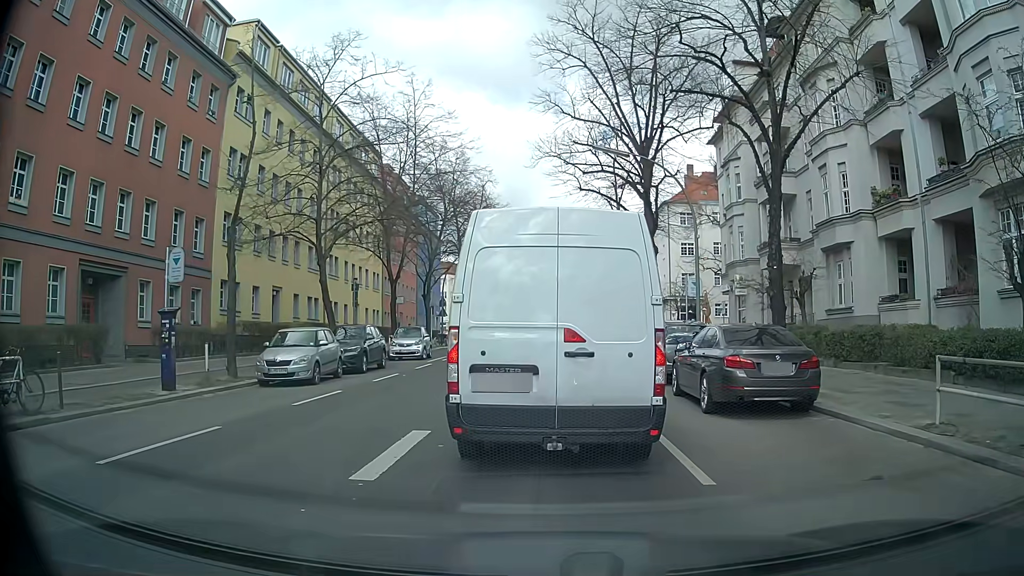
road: secondary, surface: asphalt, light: Day
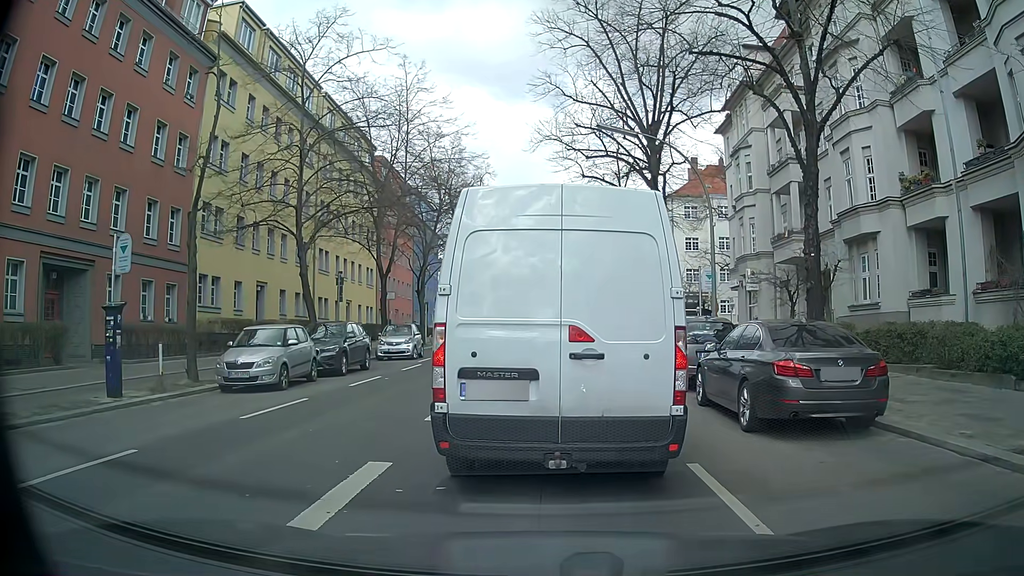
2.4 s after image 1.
(0.0, +2.2) m; 0°
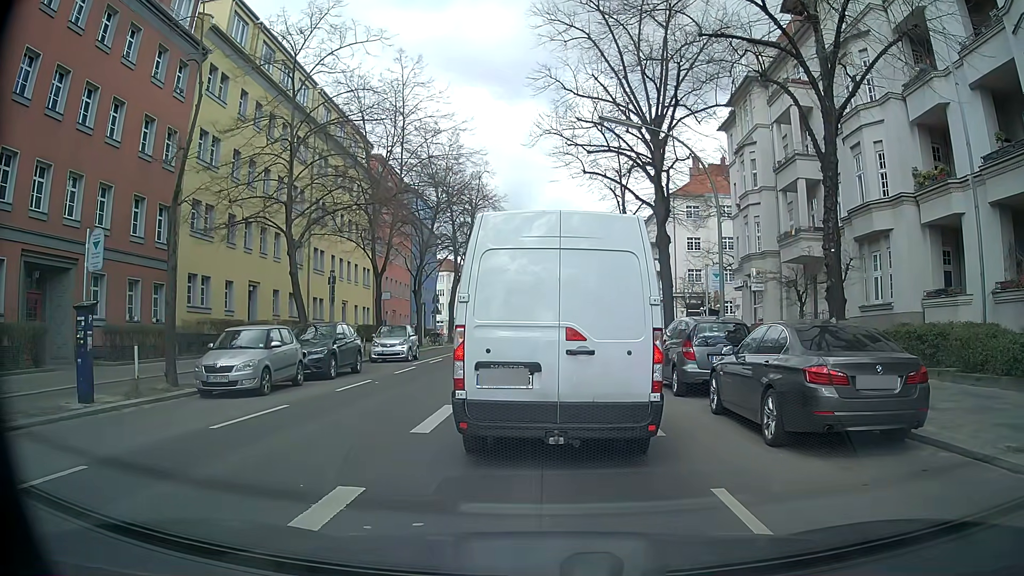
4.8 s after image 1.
(0.0, +1.1) m; 0°
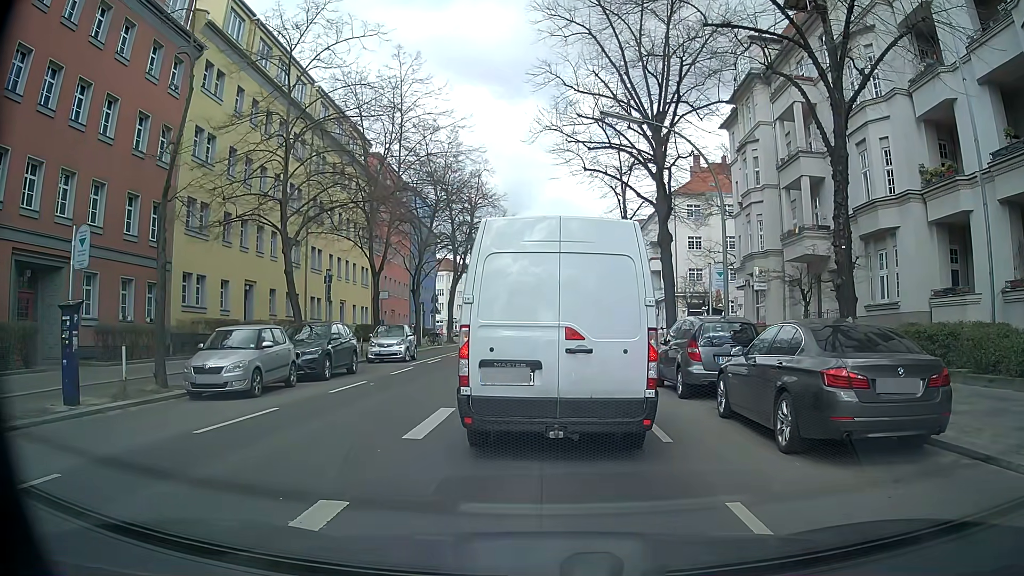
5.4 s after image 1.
(0.0, +0.5) m; 0°
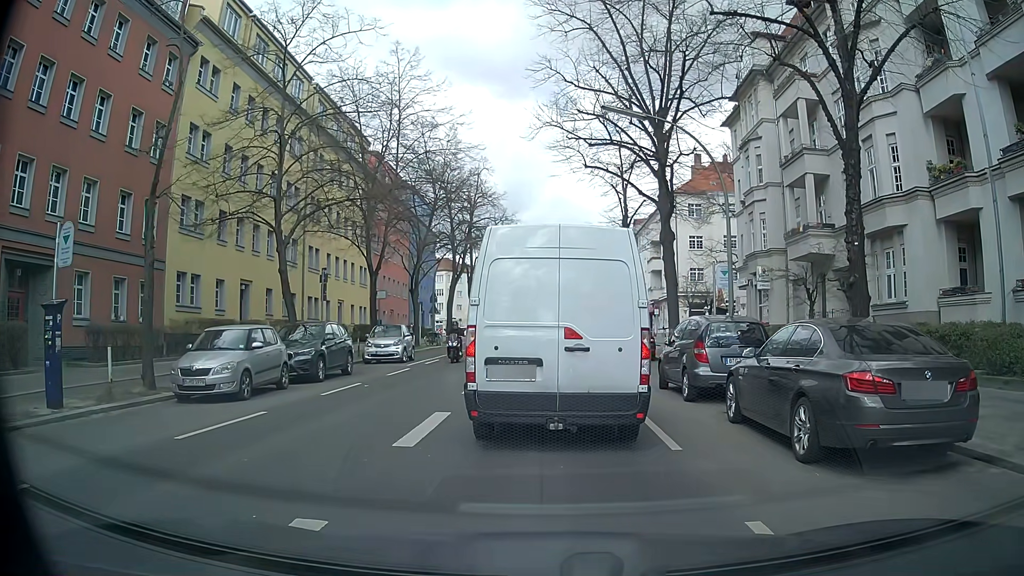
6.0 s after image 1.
(0.0, +0.5) m; 0°
